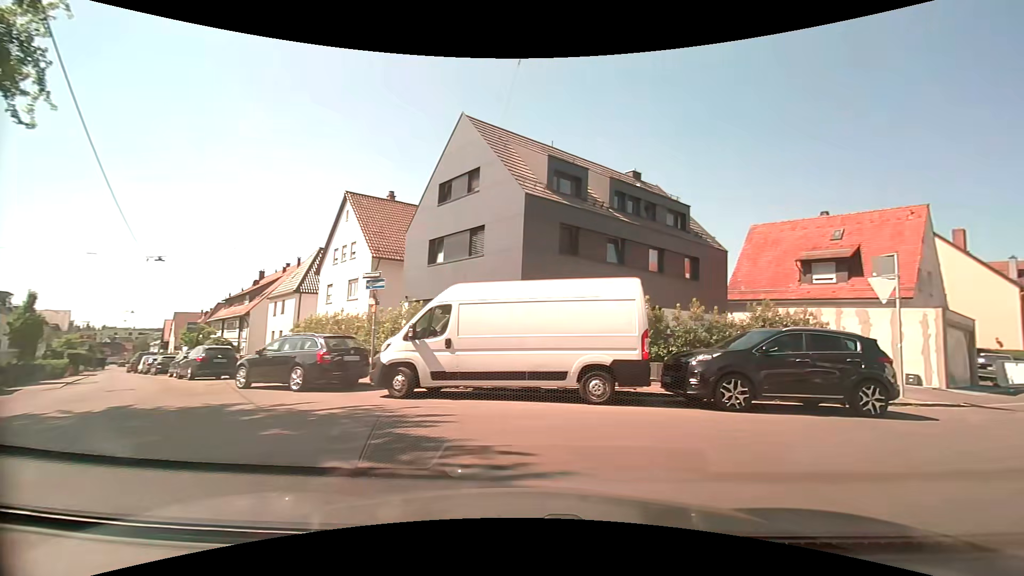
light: Day
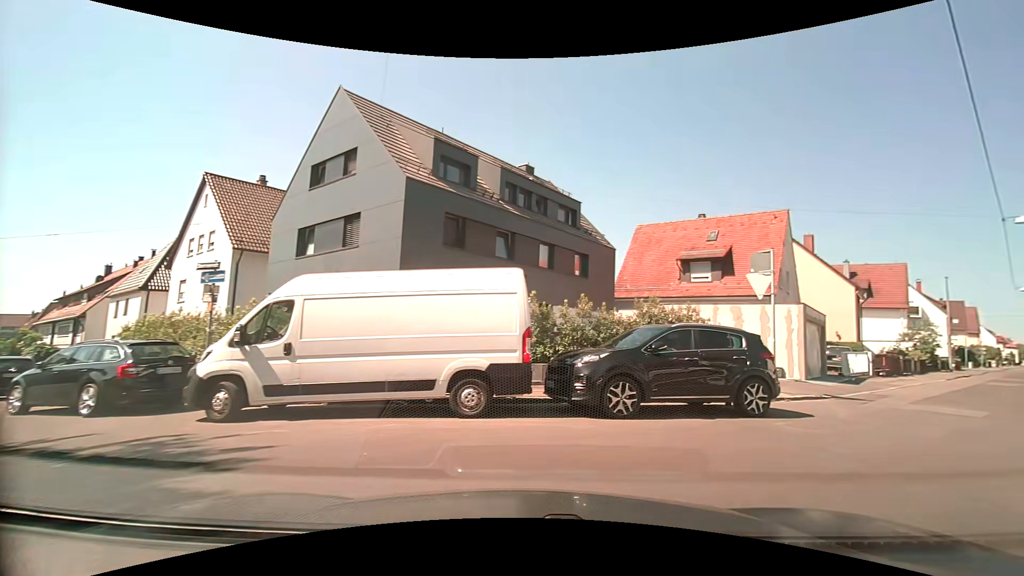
(+0.2, +1.6) m; +13°
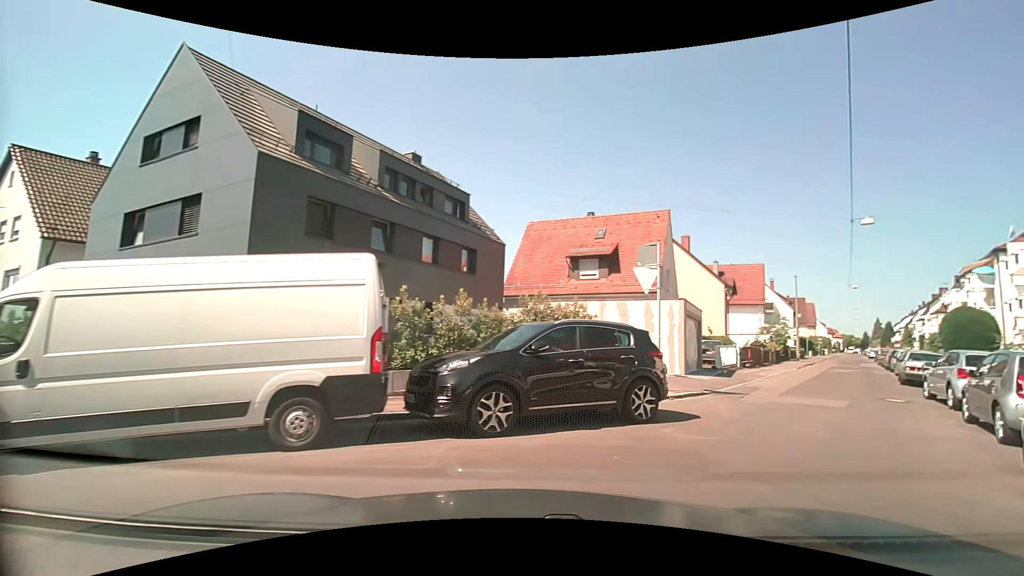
(+0.2, +1.7) m; +13°
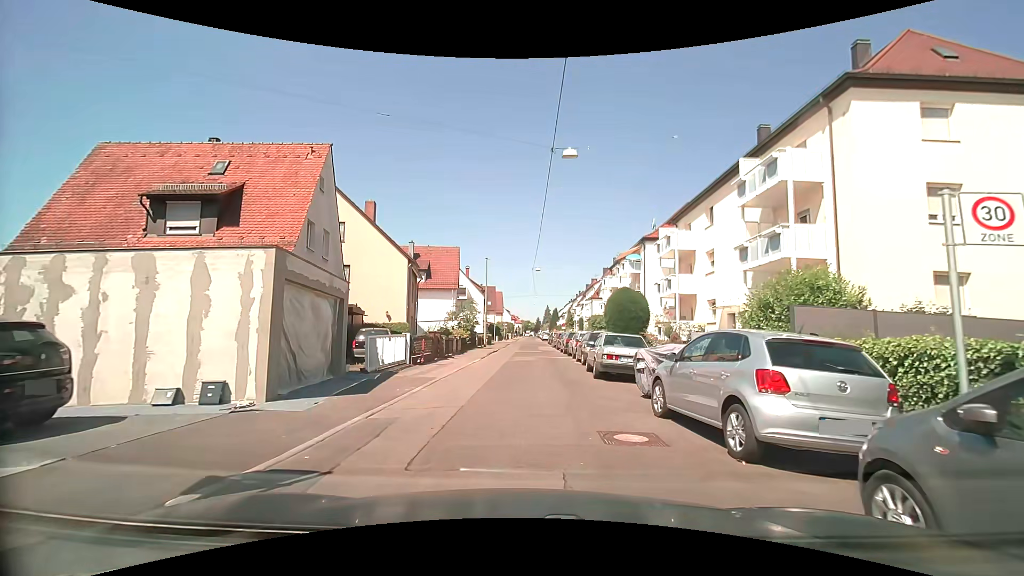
(+4.2, +9.3) m; +34°
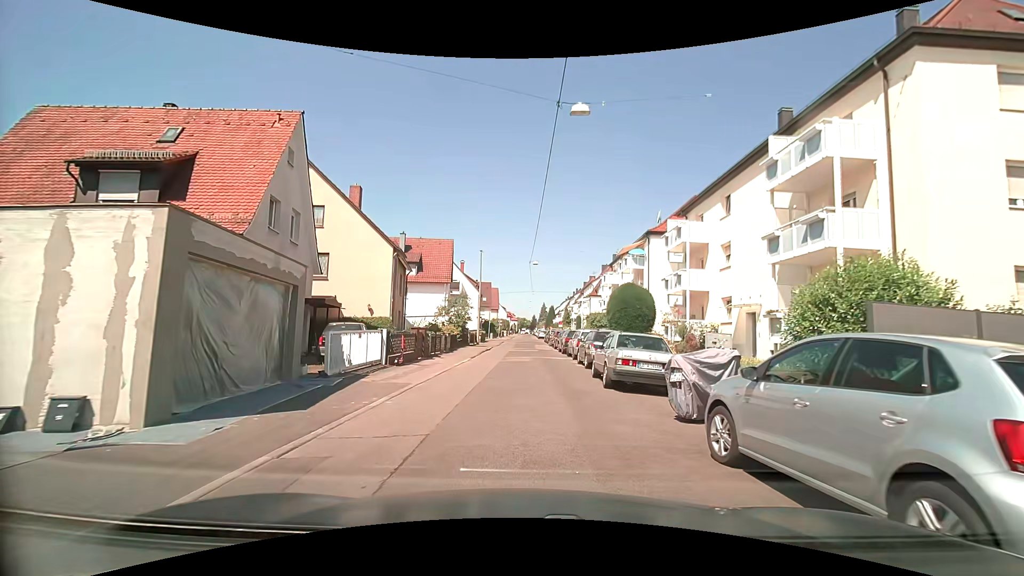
(0.0, +2.8) m; 0°
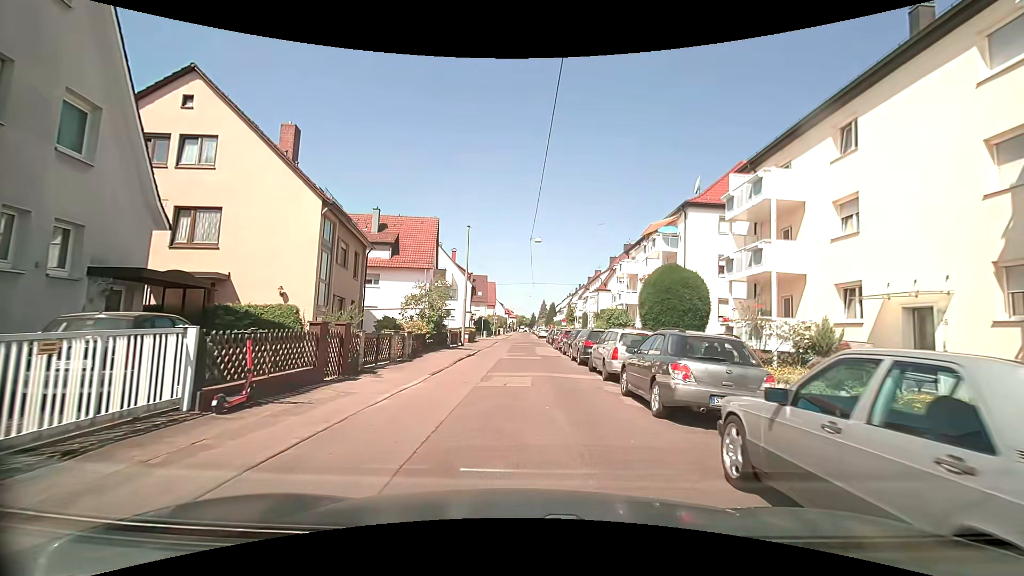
(0.0, +10.0) m; 0°
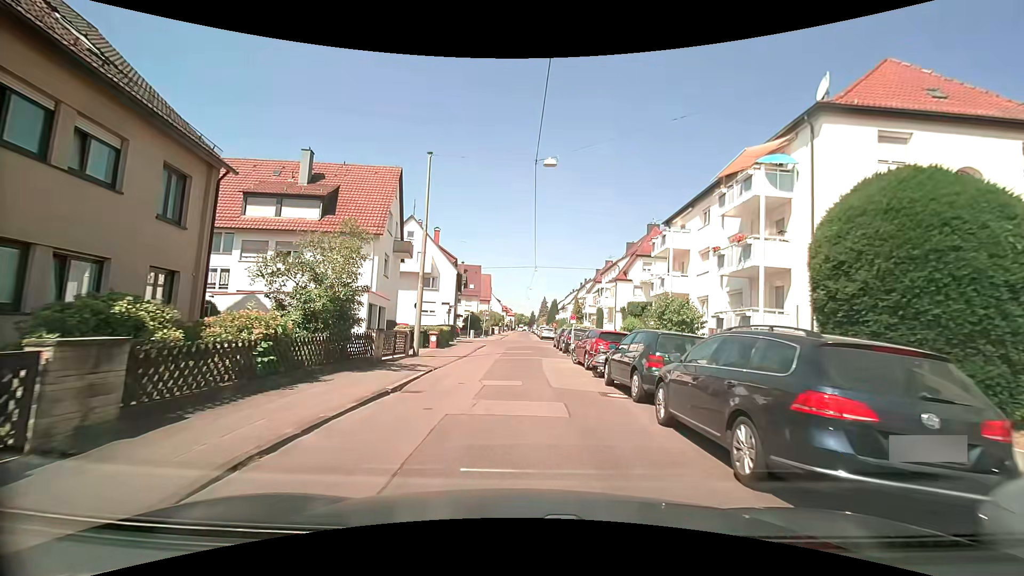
(0.0, +14.8) m; -1°
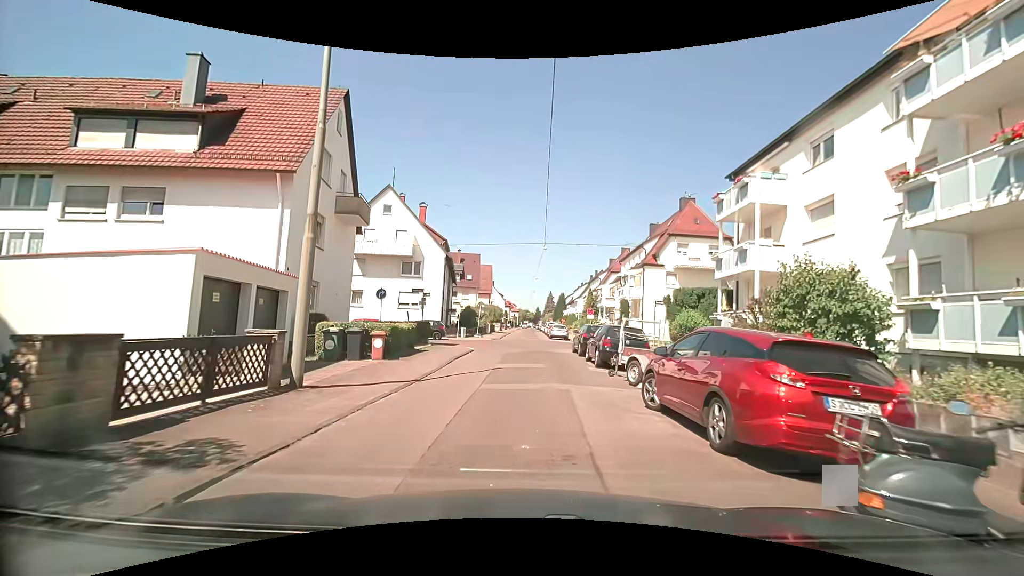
(+0.1, +11.1) m; 0°
(0, +10) (0, +20) (+1, +30) (+9, +36) (+19, +36) (+29, +36) (+39, +36) (+49, +35) (+59, +35) (+69, +35) m
